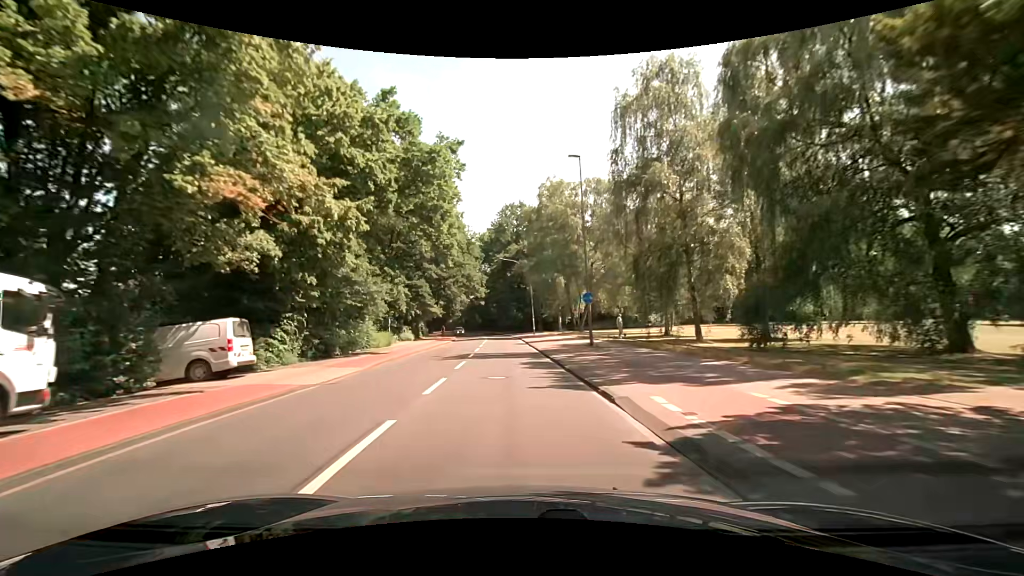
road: tertiary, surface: asphalt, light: Day
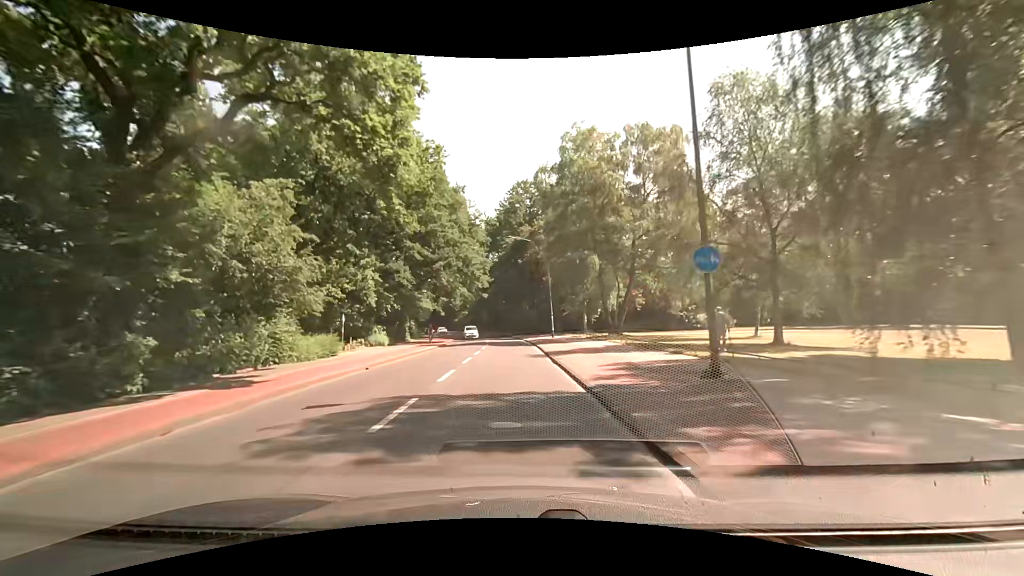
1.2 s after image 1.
(-0.2, +15.5) m; -1°
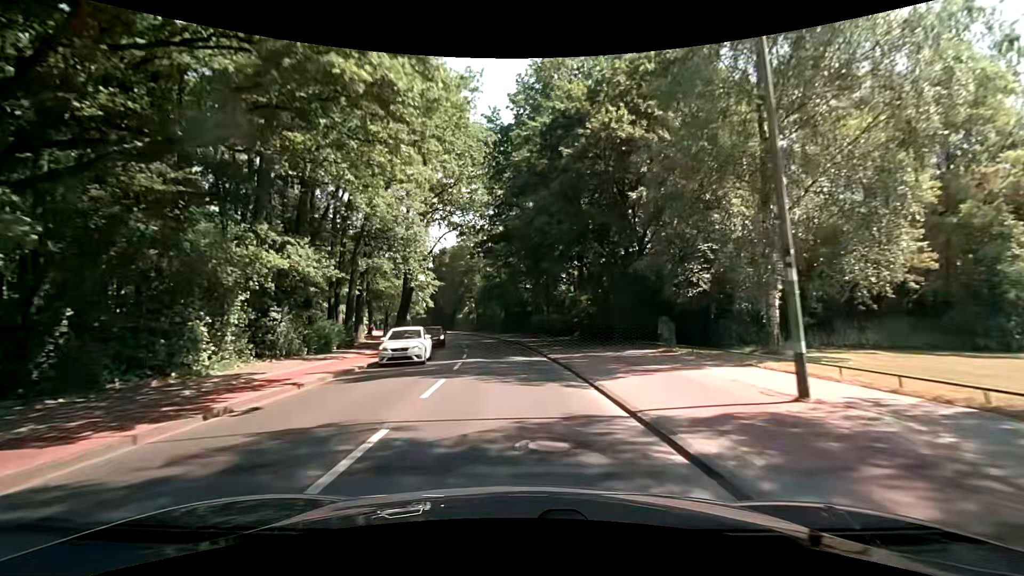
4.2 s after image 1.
(-1.6, +39.0) m; -4°
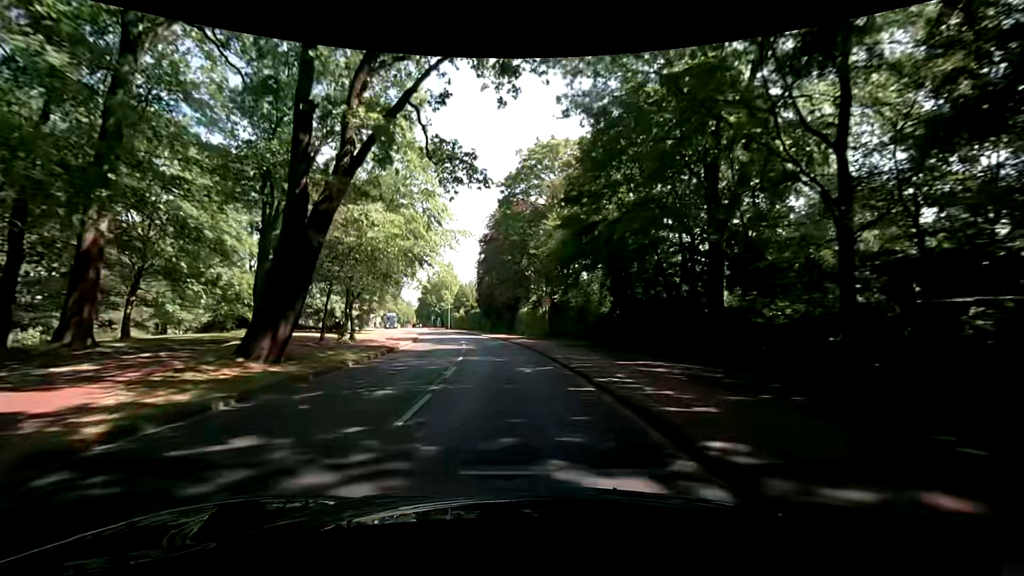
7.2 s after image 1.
(-2.3, +38.9) m; -9°
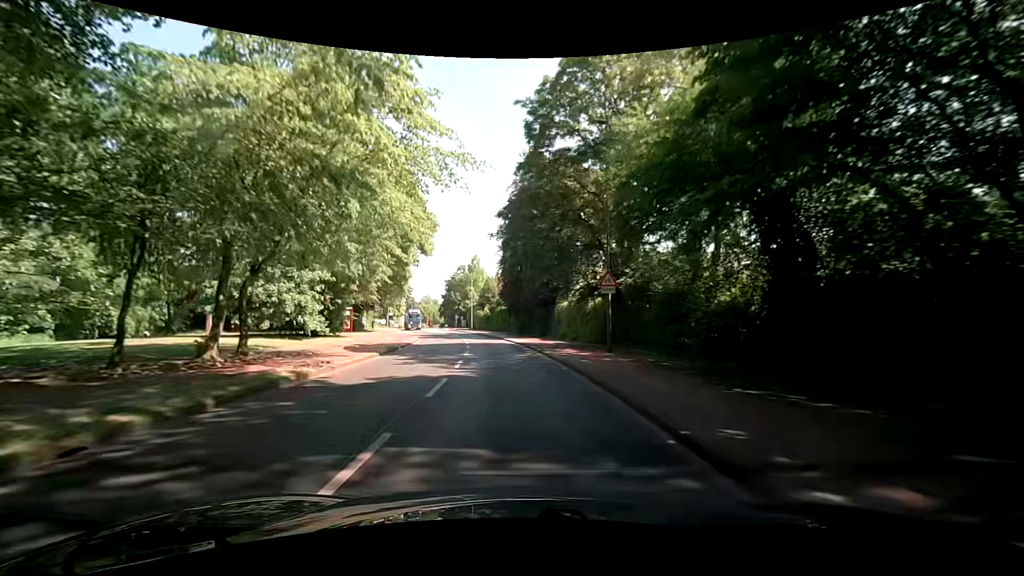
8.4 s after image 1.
(-0.3, +15.5) m; -4°
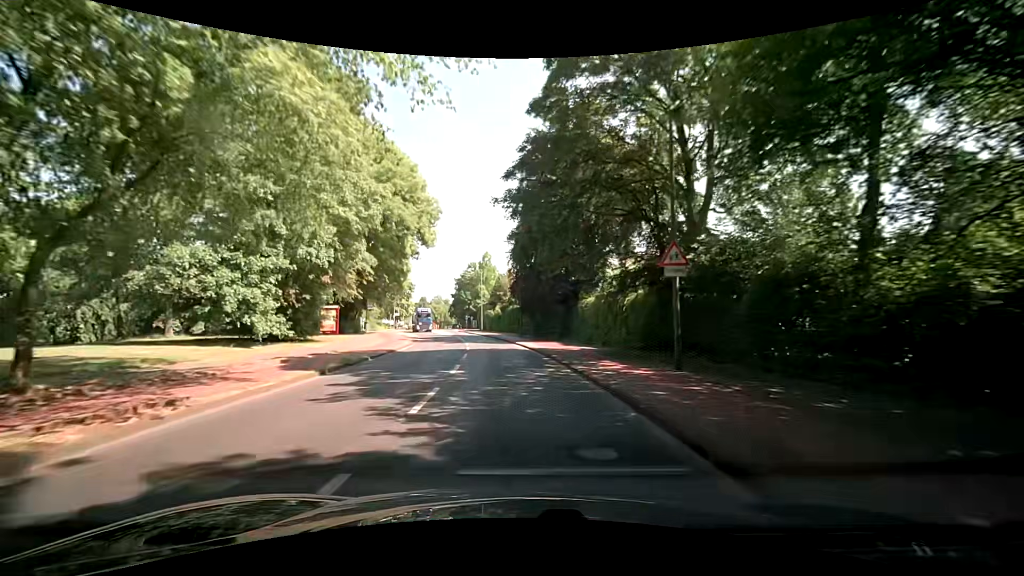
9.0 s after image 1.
(0.0, +7.7) m; -1°
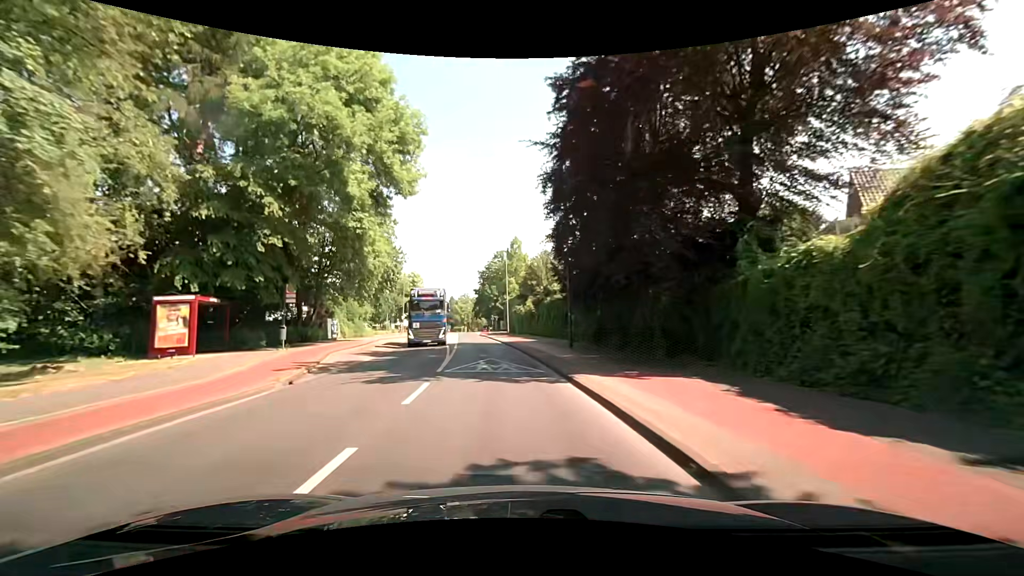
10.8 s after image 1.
(-0.9, +23.1) m; -4°
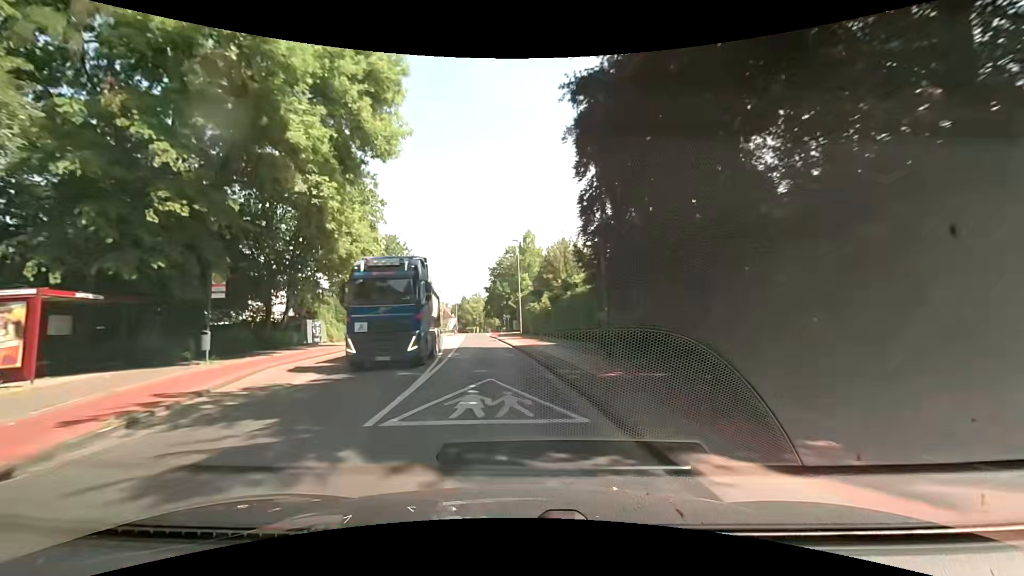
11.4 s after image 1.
(-0.1, +7.7) m; -2°
(0, +10) (-1, +20) (-2, +30) (-3, +40) (-4, +50) (-6, +60) (-7, +70) (-8, +80) (-9, +89) (-10, +99) m
